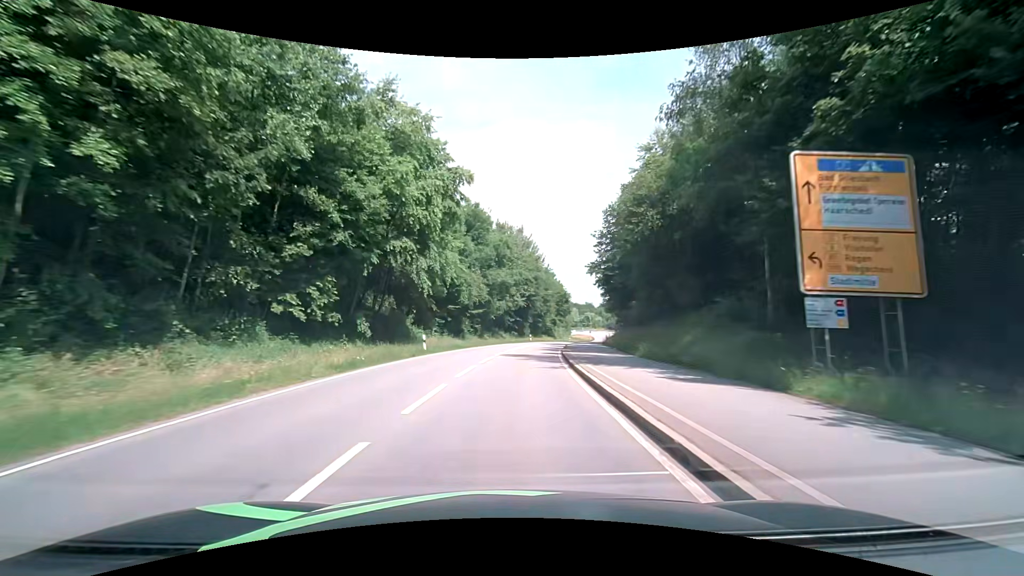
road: secondary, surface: asphalt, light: Day
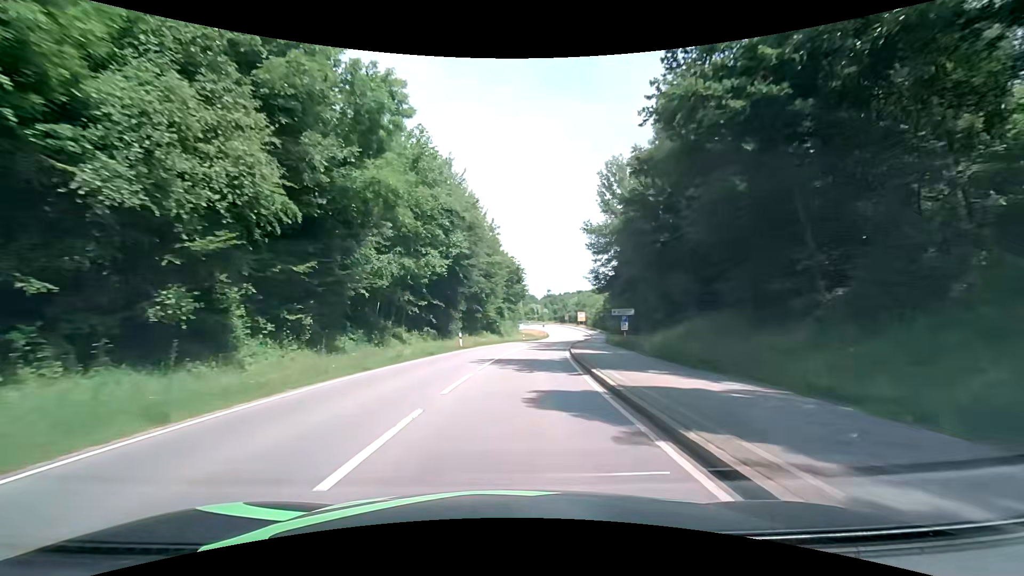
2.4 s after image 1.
(+2.4, +39.3) m; +7°
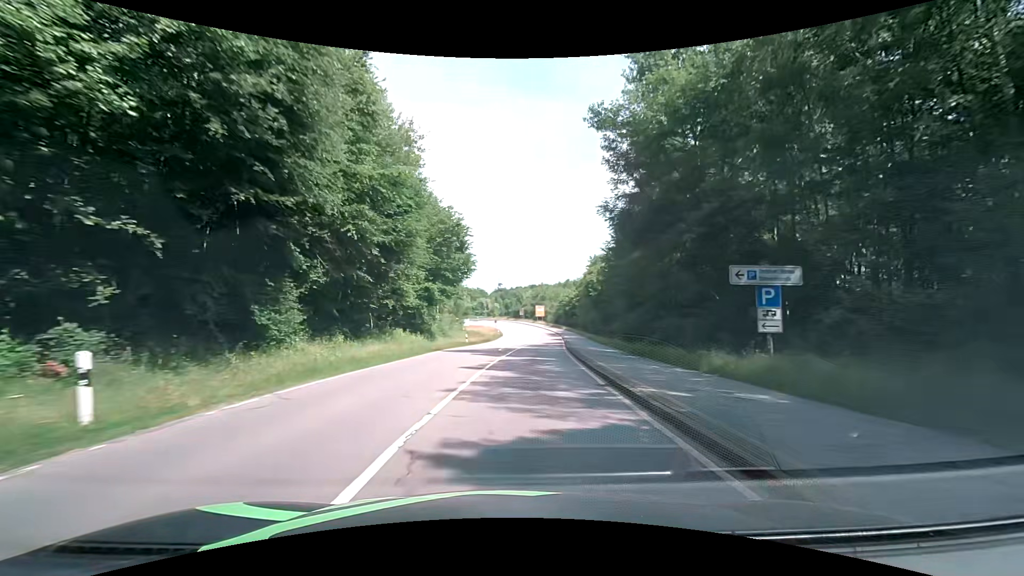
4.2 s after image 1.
(+1.5, +29.8) m; +6°
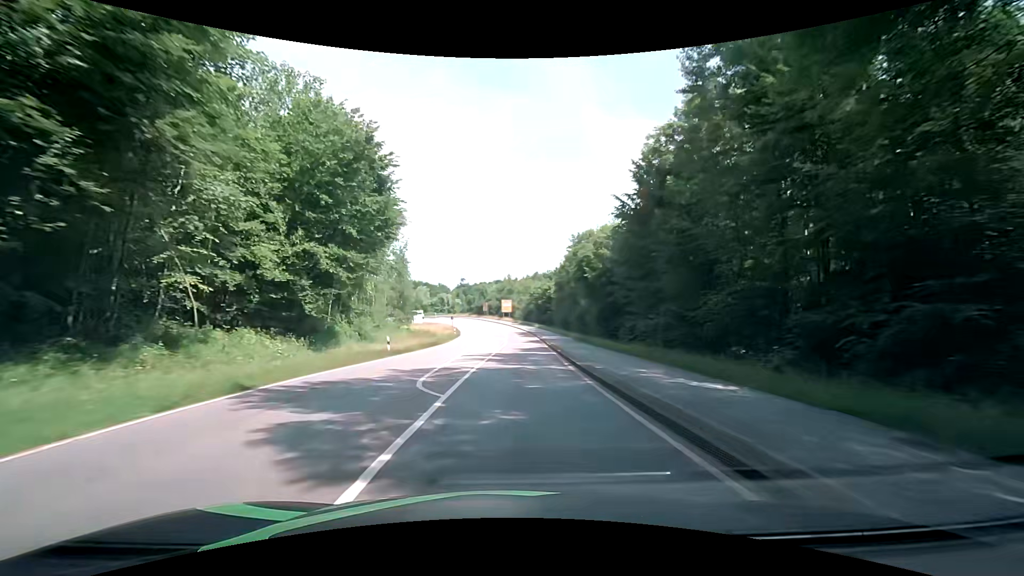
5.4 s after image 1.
(+0.8, +20.1) m; +5°
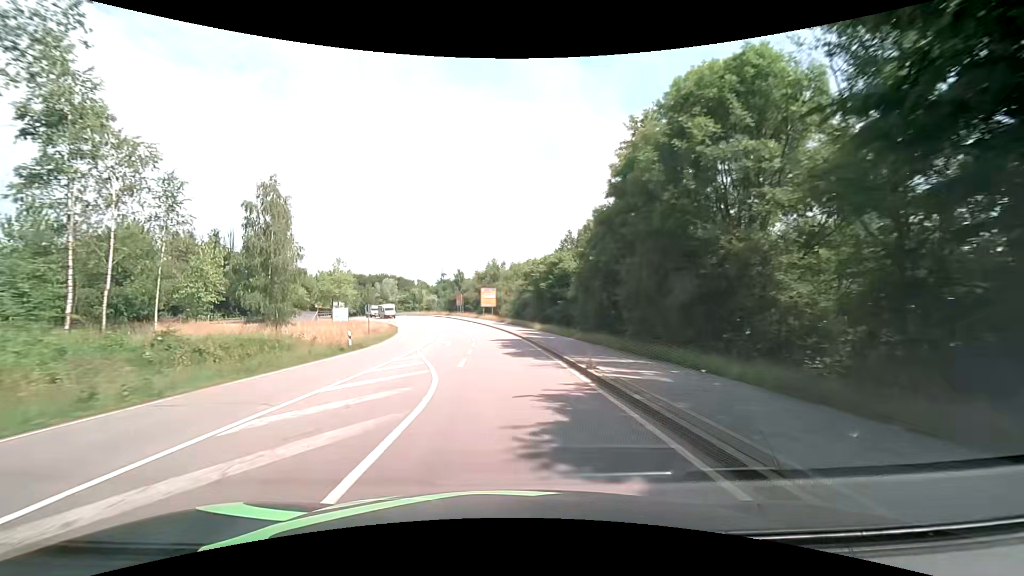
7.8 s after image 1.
(+0.9, +41.1) m; +1°
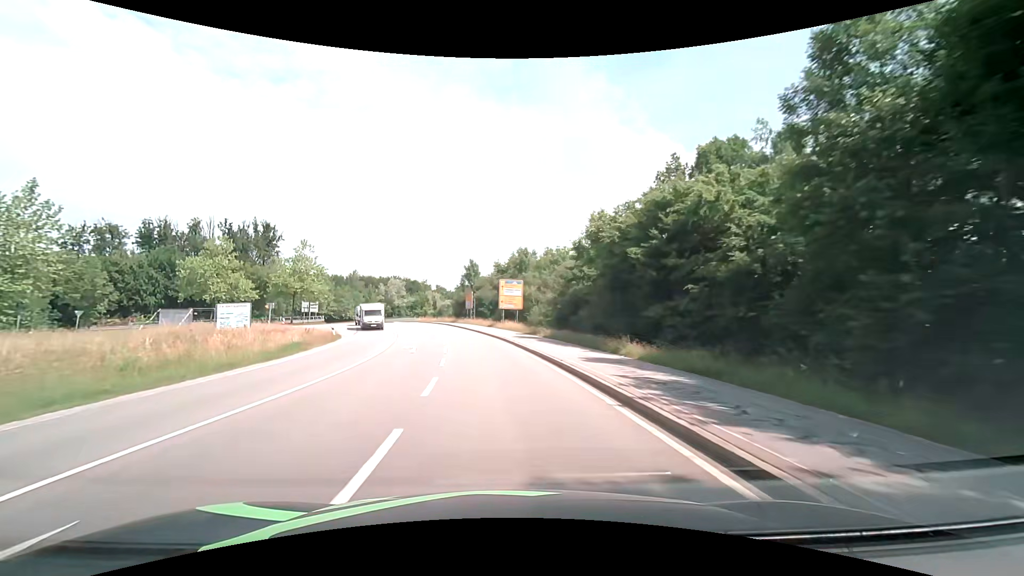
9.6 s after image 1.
(-0.9, +30.7) m; -3°
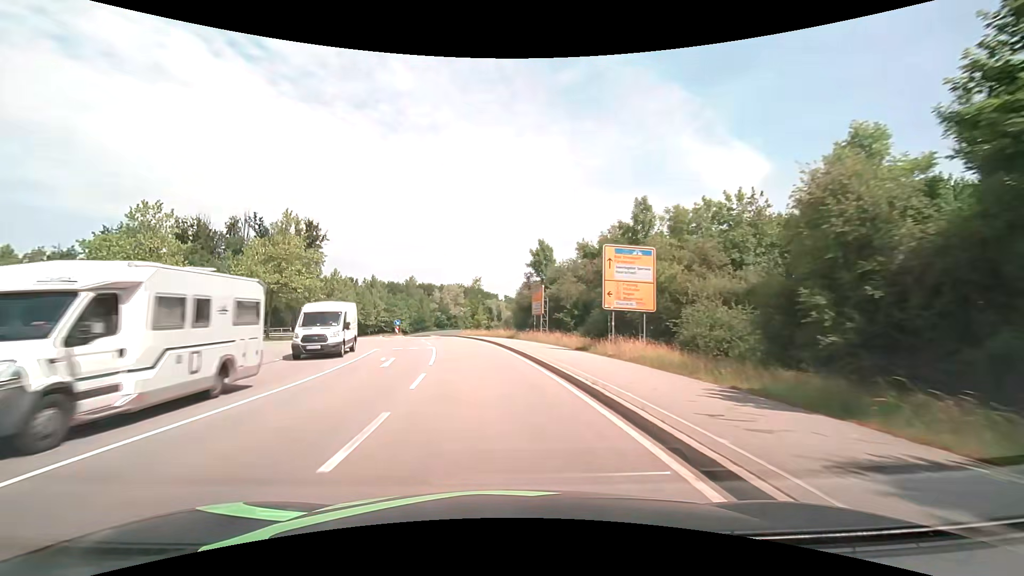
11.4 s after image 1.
(-1.7, +28.6) m; -8°
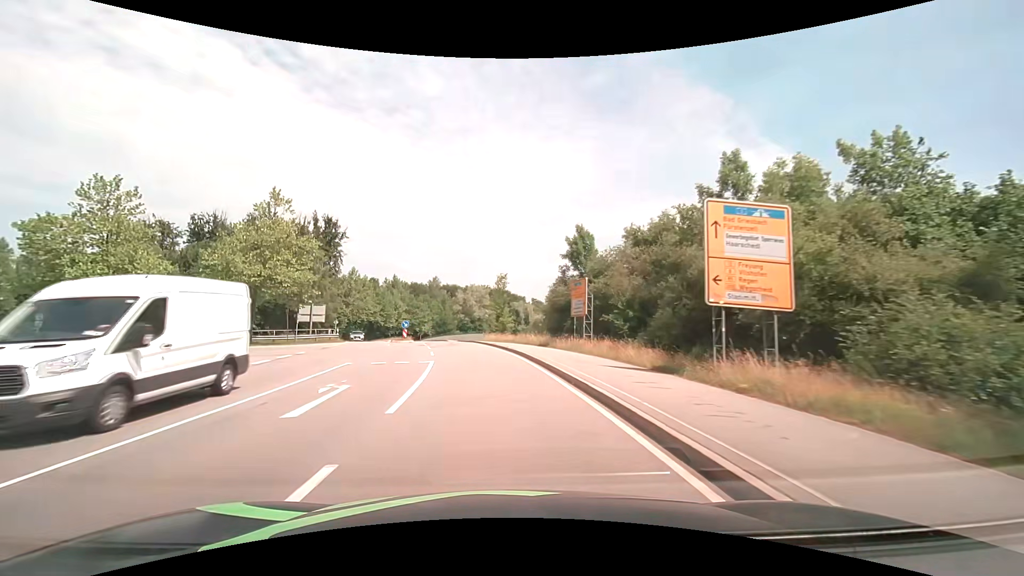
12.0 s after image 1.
(-0.2, +9.0) m; -3°
(0, +10) (-1, +20) (-2, +30) (-4, +40) (-6, +49) (-9, +59) (-12, +69) (-16, +78) (-19, +87) (-21, +97) m
